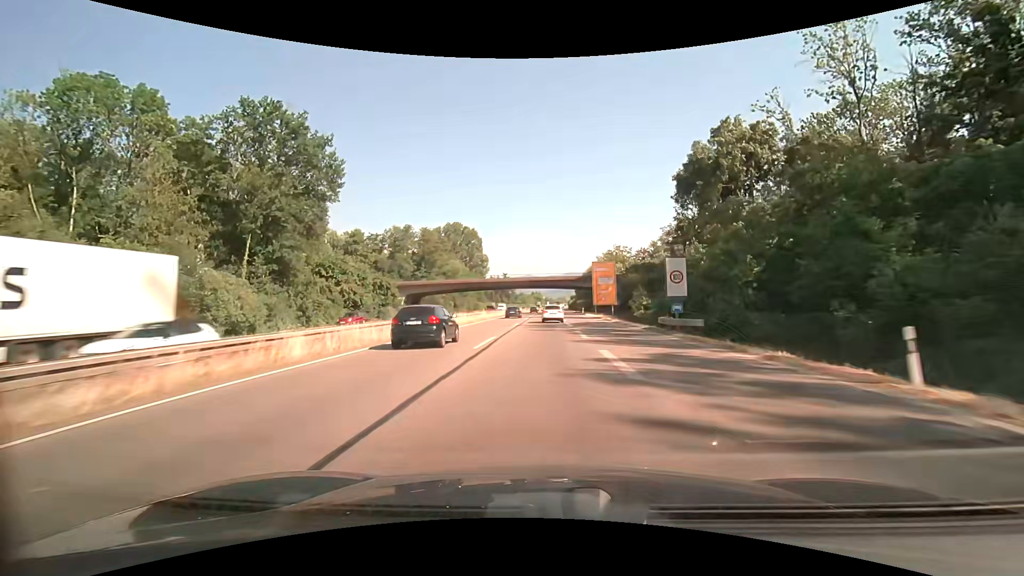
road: trunk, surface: asphalt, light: Day
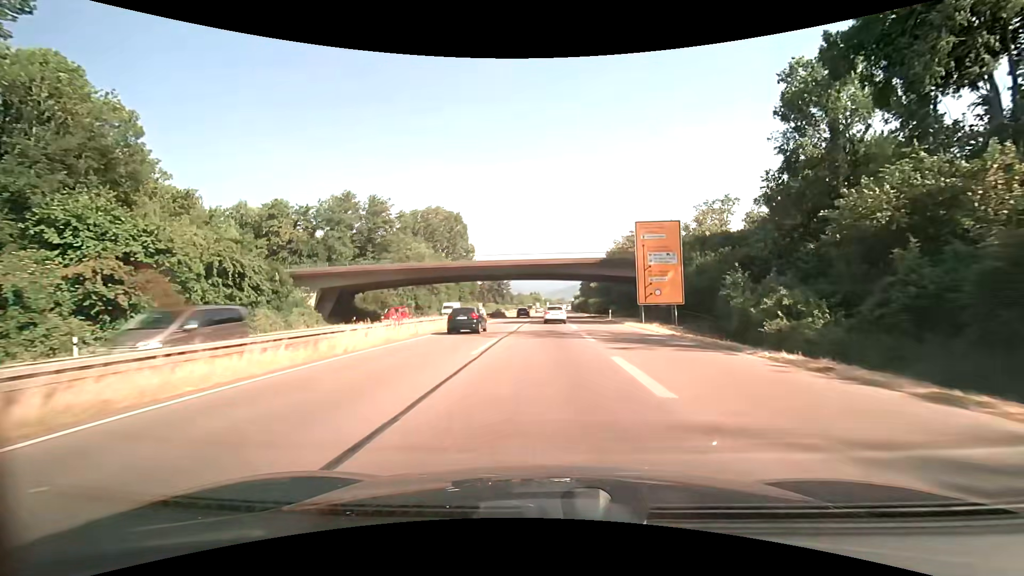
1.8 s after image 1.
(-0.1, +37.7) m; 0°
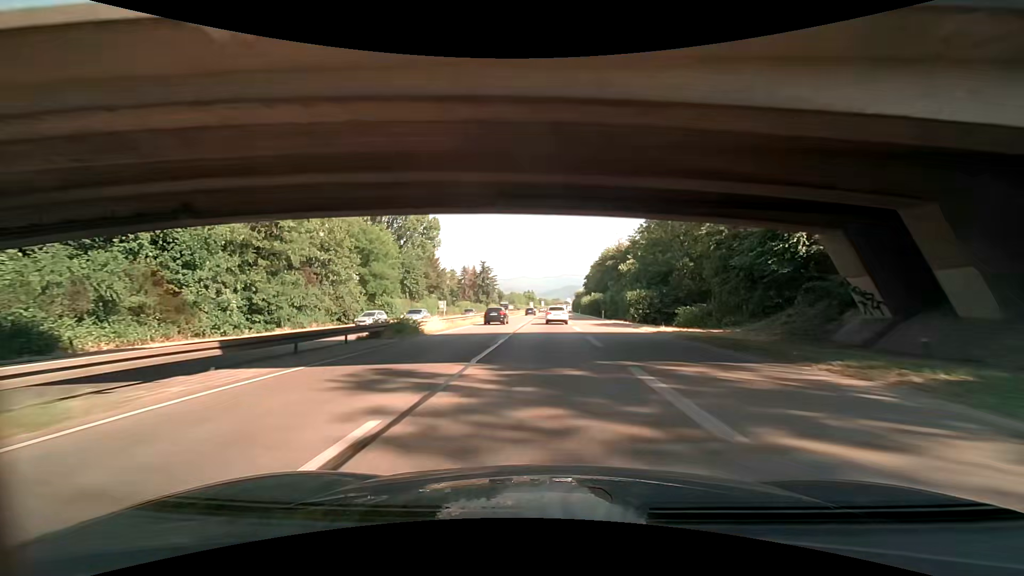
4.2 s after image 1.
(+0.3, +50.4) m; +1°
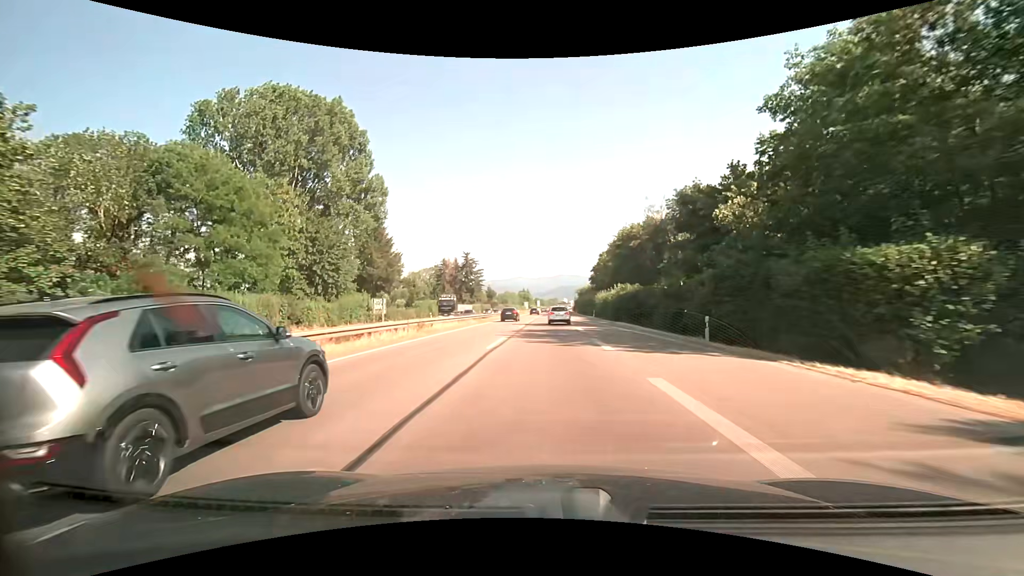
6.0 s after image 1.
(+0.4, +37.7) m; +1°
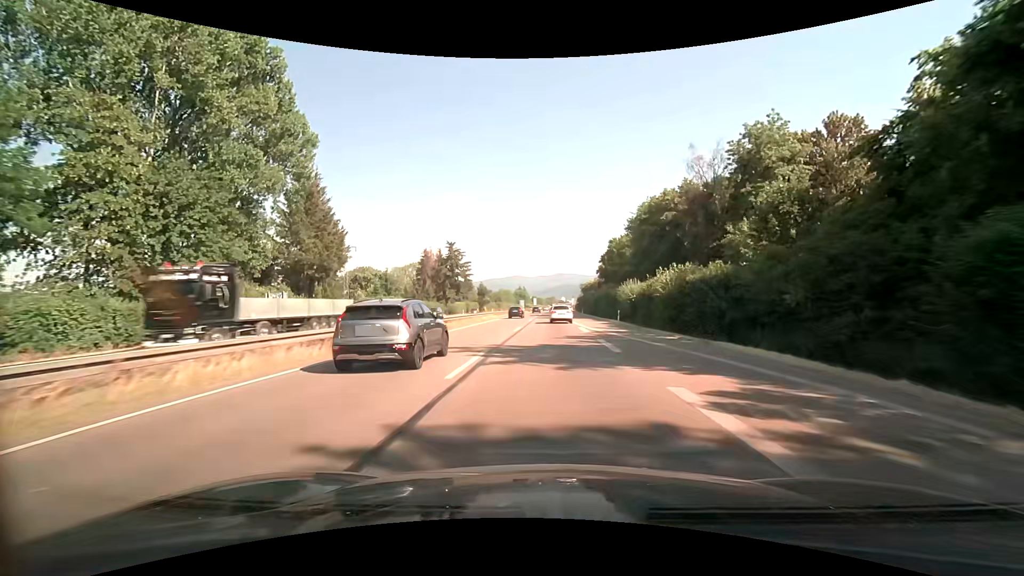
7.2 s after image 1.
(0.0, +25.2) m; 0°
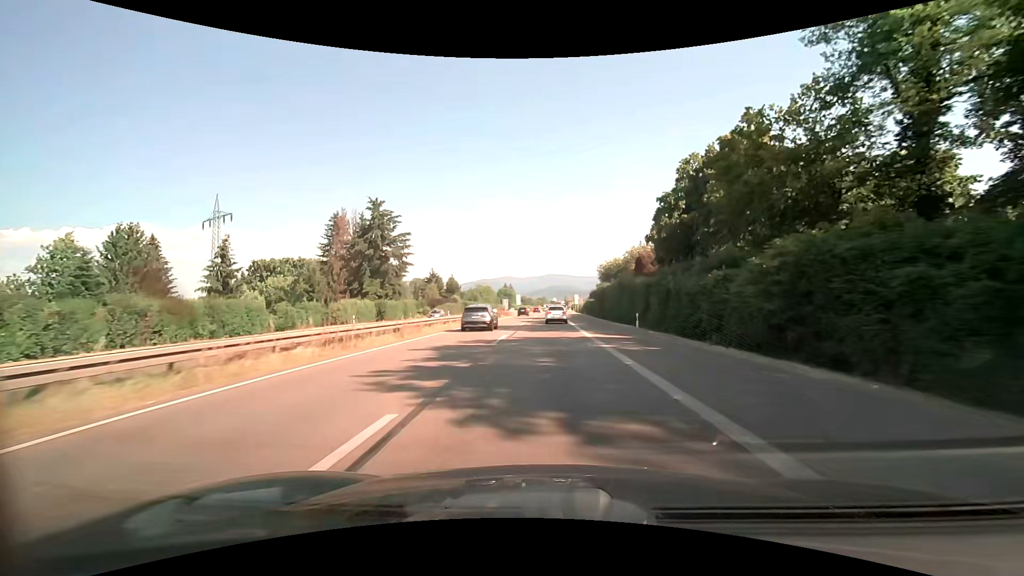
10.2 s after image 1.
(+0.5, +63.0) m; +1°
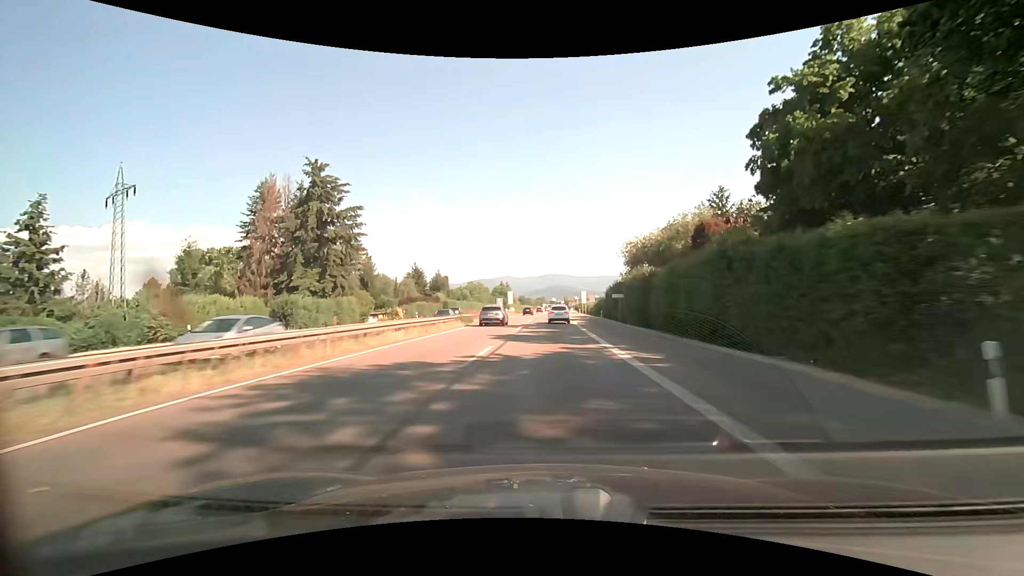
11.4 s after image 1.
(0.0, +25.2) m; 0°
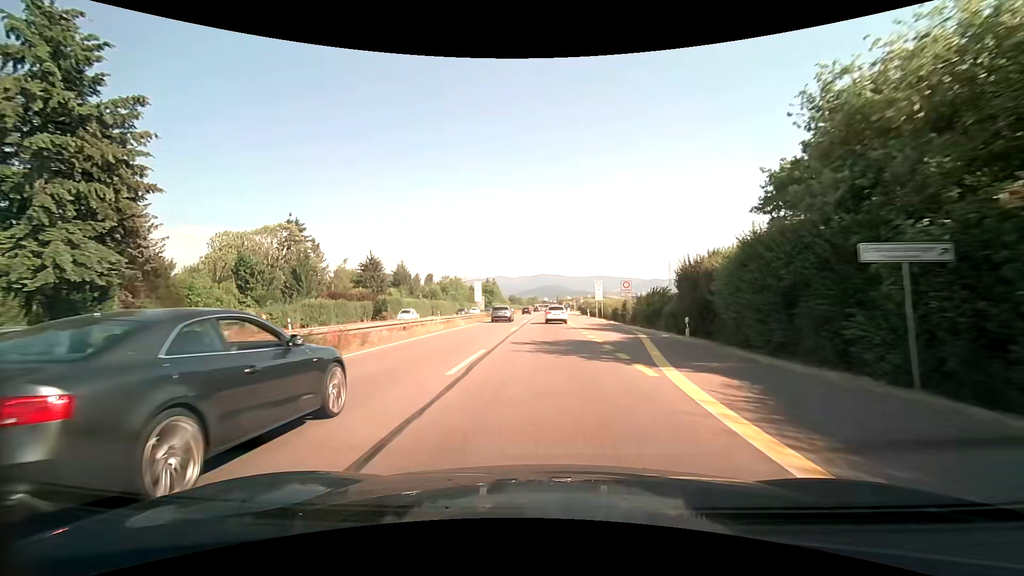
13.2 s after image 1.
(+0.5, +37.6) m; +1°
(0, +10) (0, +20) (0, +30) (0, +40) (0, +50) (0, +60) (0, +70) (0, +80) (0, +90) (+1, +100) m
